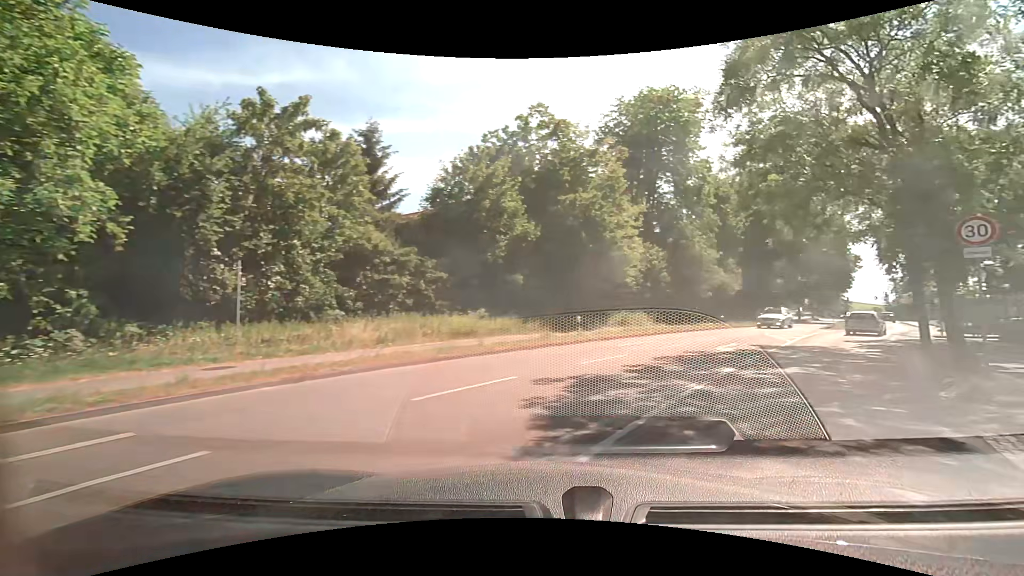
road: service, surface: asphalt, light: Day
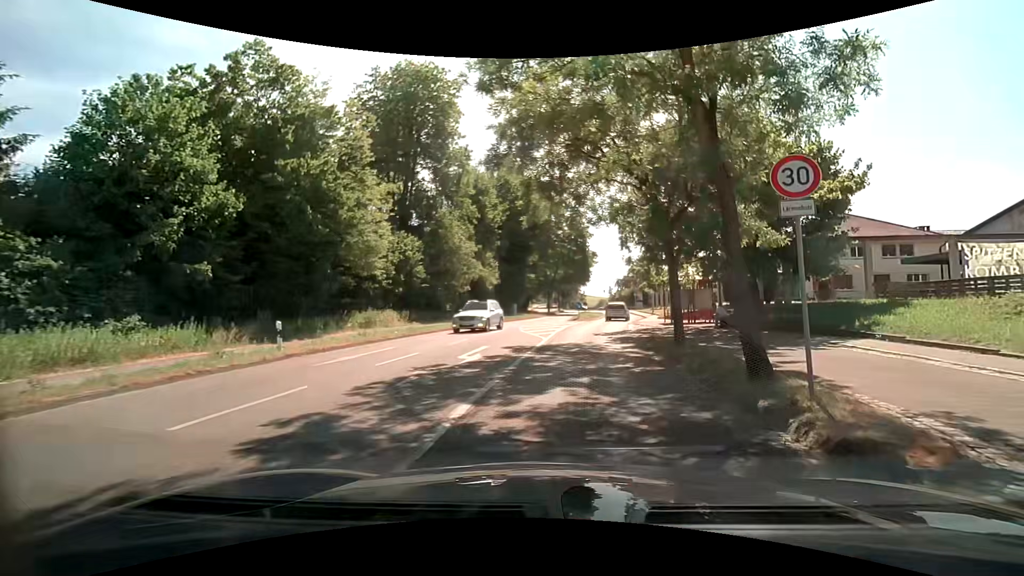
(+1.6, +5.9) m; +25°
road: secondary
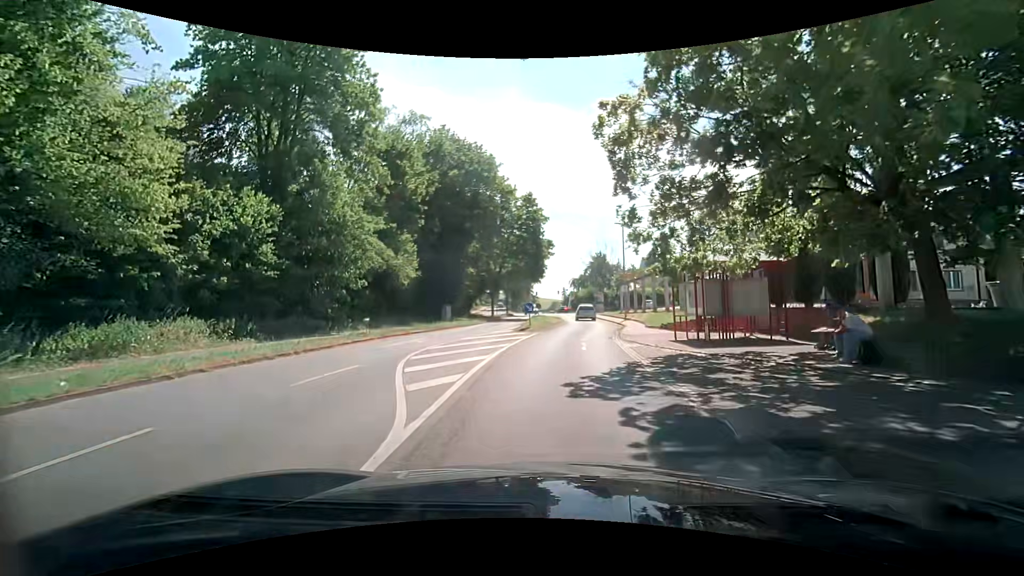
(+0.8, +14.5) m; +5°
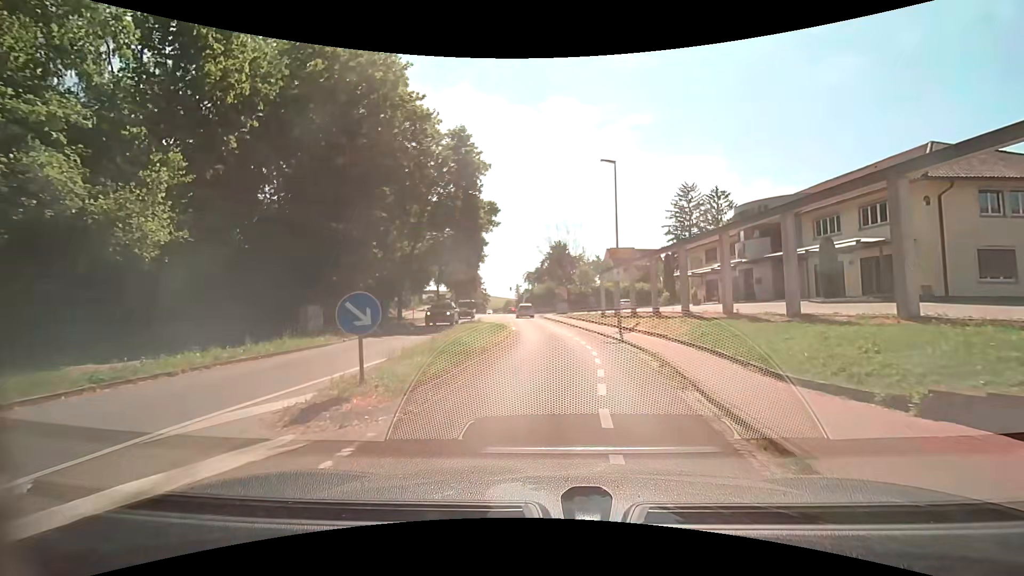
(+1.0, +19.6) m; +4°
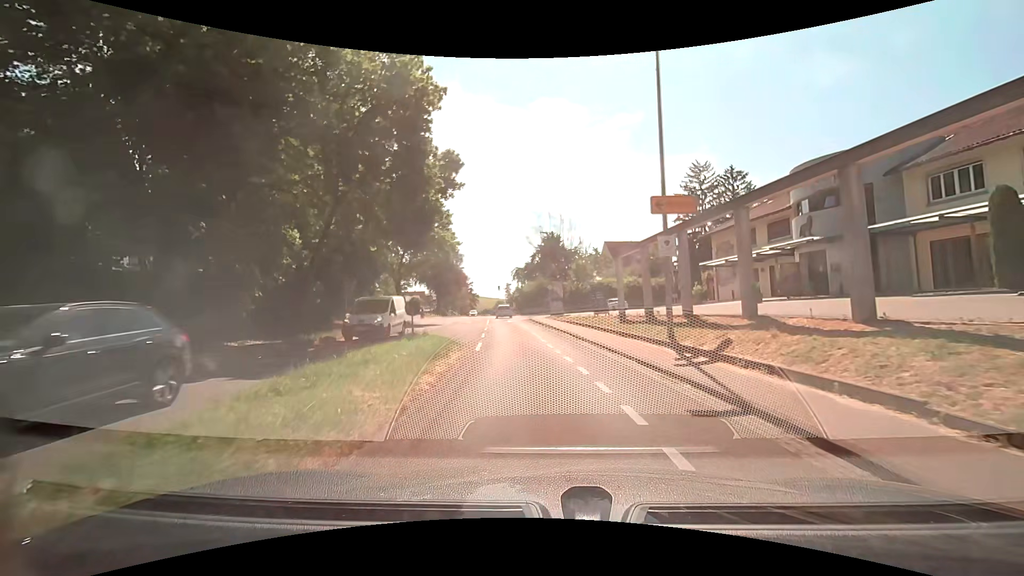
(+0.5, +11.7) m; +3°
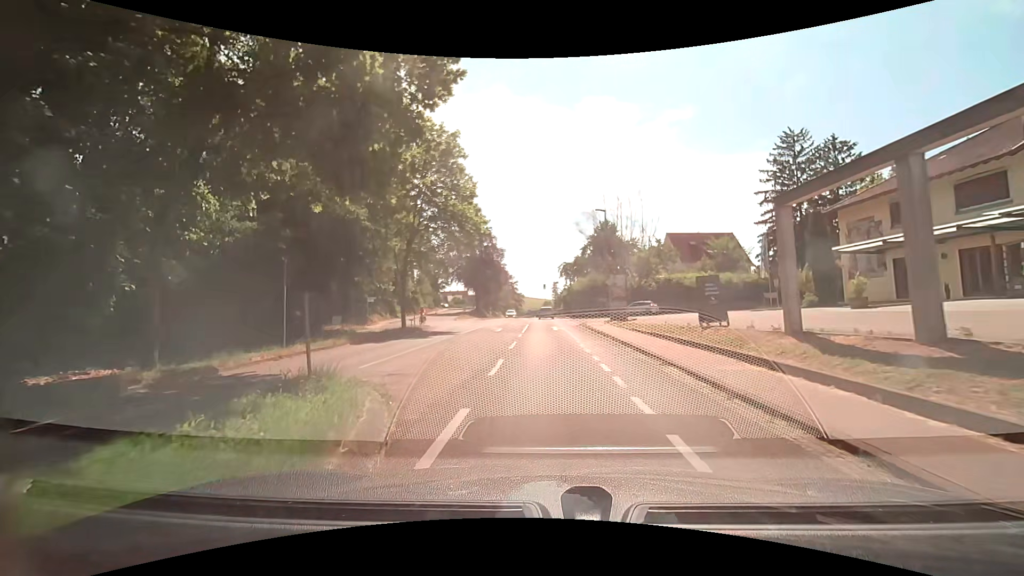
(-0.5, +11.3) m; -5°
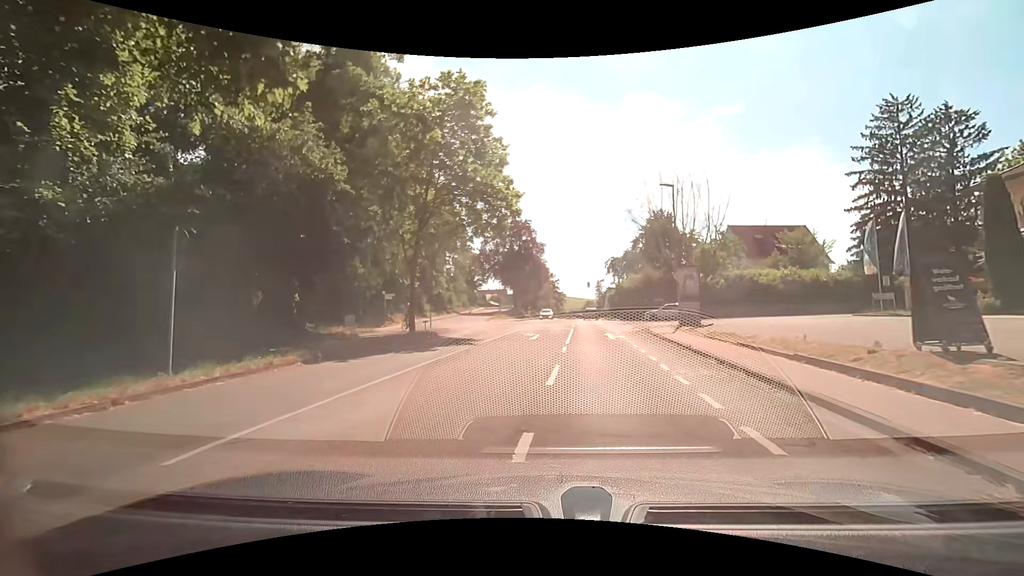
(-0.4, +7.3) m; -6°
